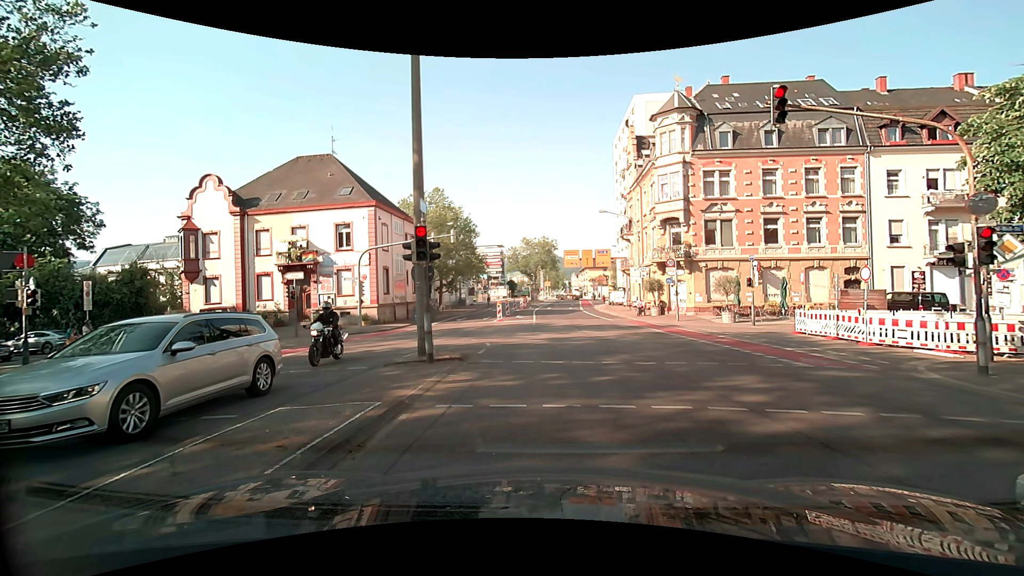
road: secondary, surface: asphalt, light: Day
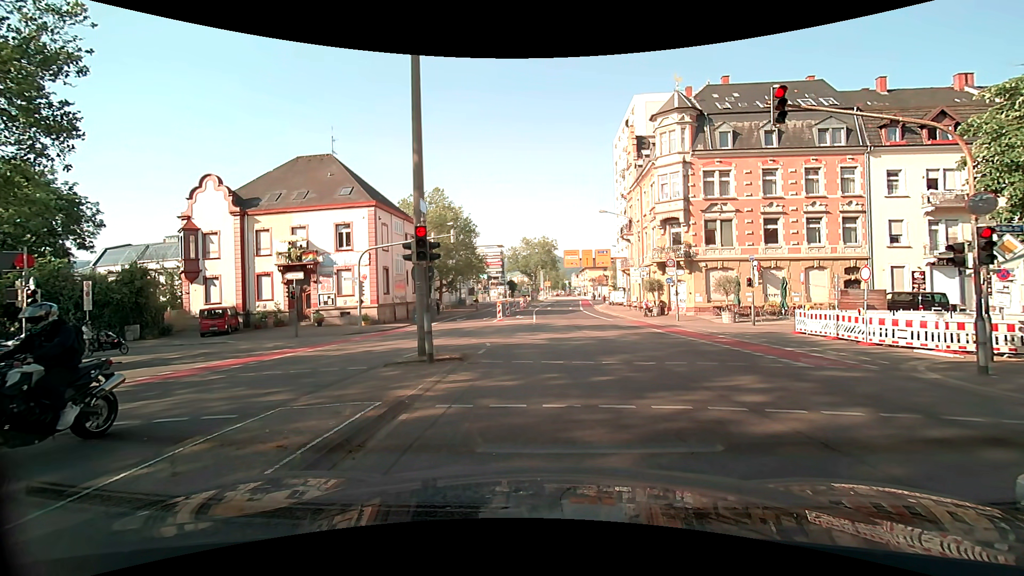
(0.0, 0.0) m; 0°
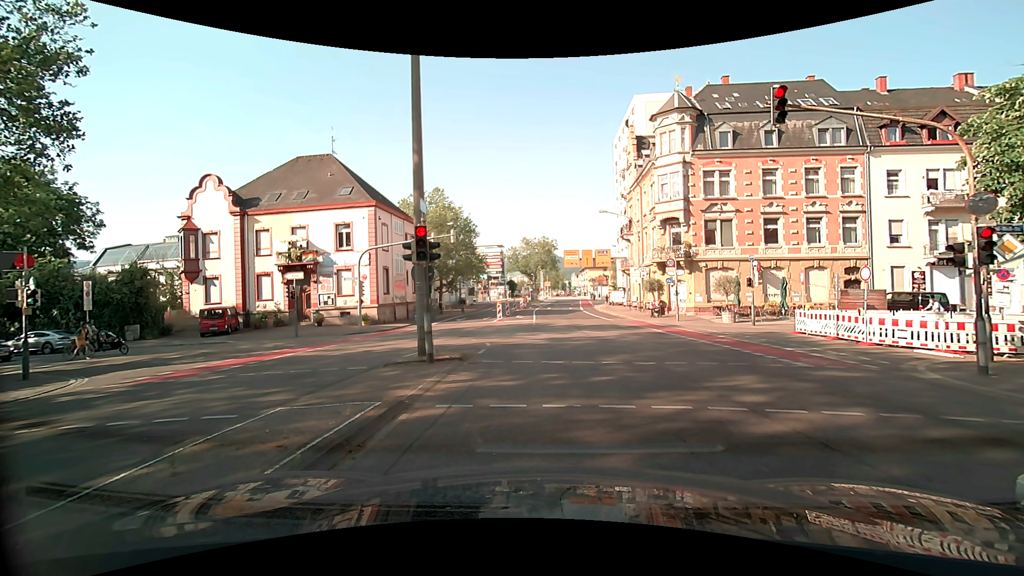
(0.0, 0.0) m; 0°
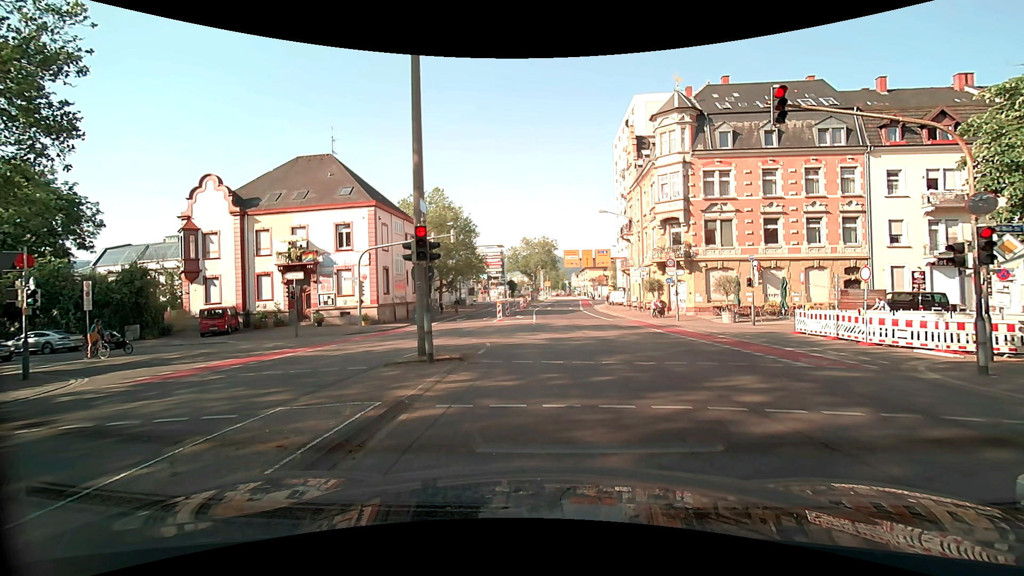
(0.0, 0.0) m; 0°
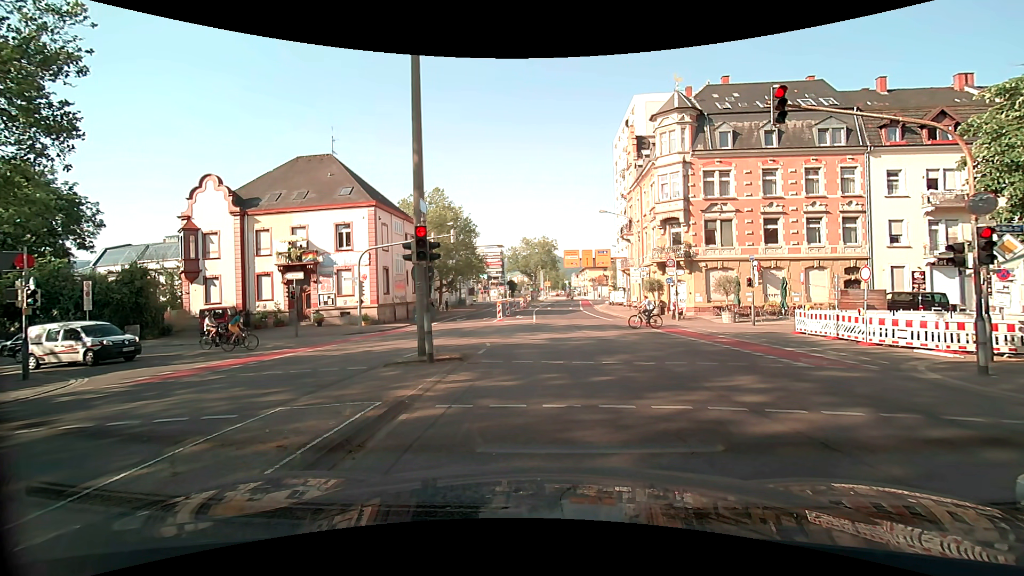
(0.0, 0.0) m; 0°
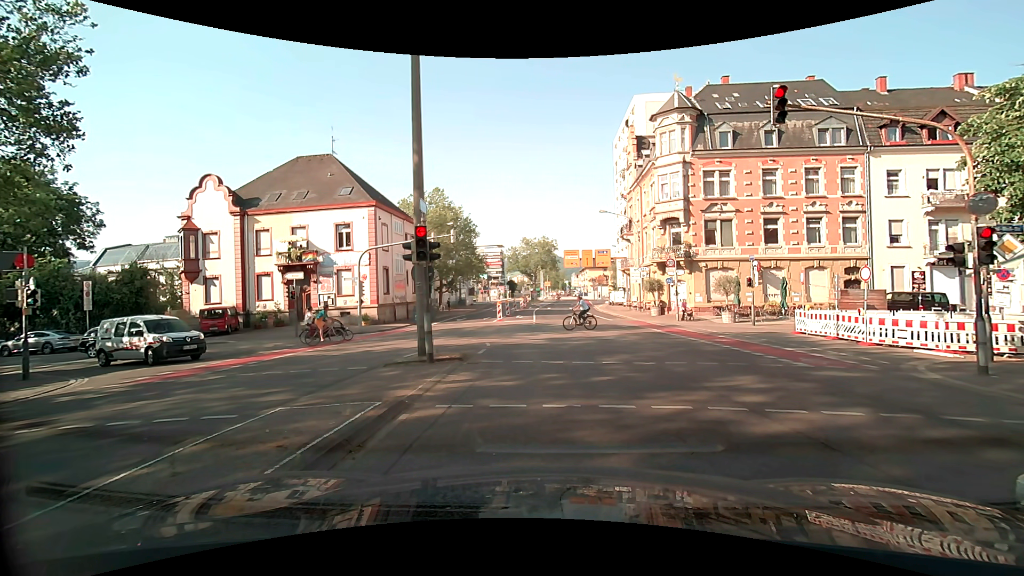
(0.0, 0.0) m; 0°
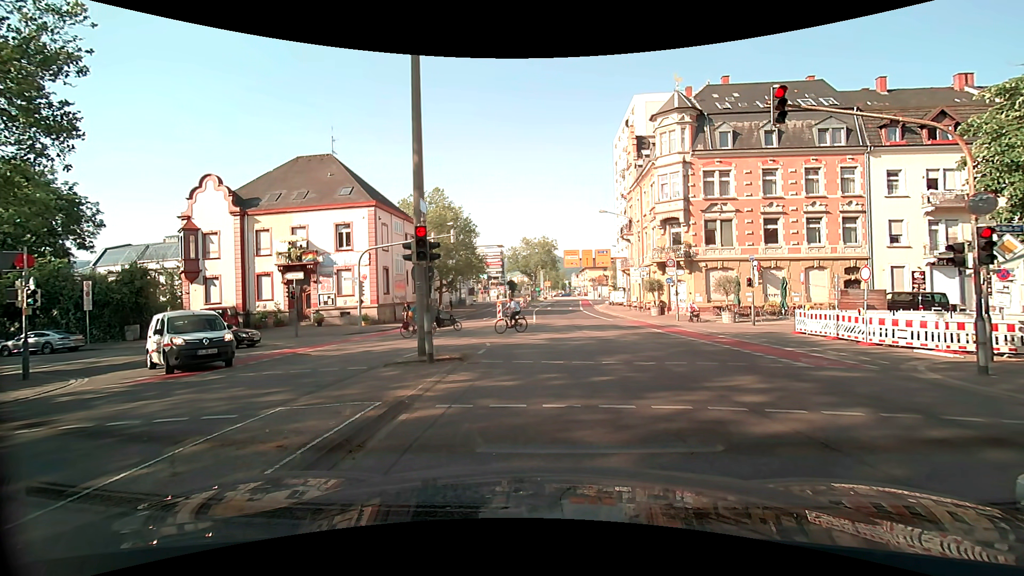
(0.0, 0.0) m; 0°
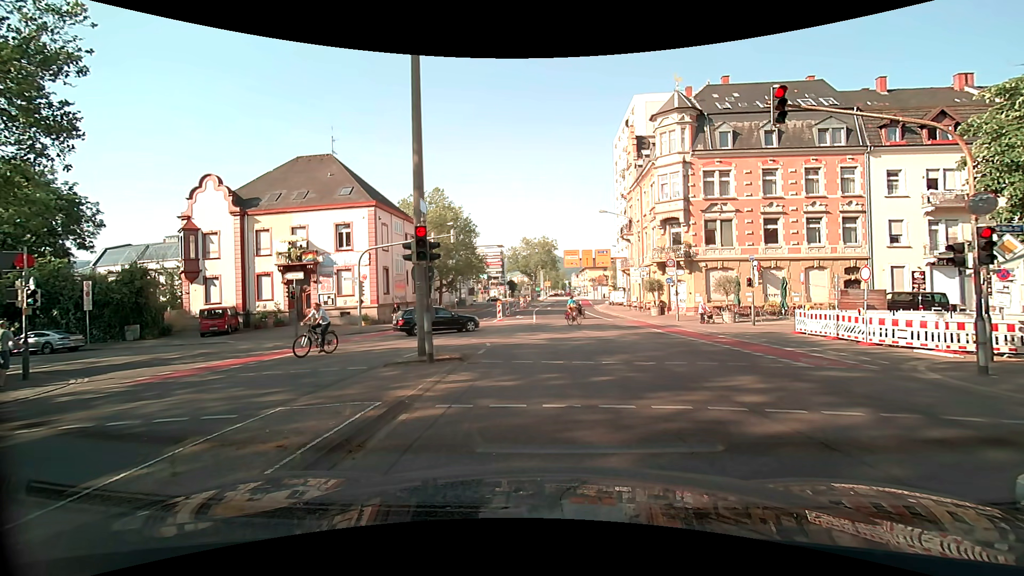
(0.0, 0.0) m; 0°
